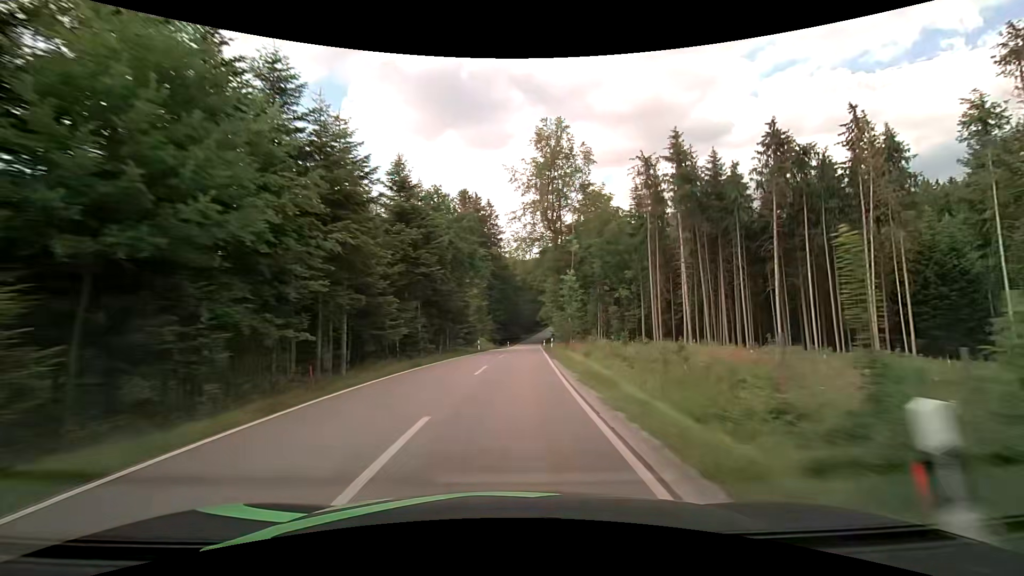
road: tertiary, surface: asphalt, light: Day
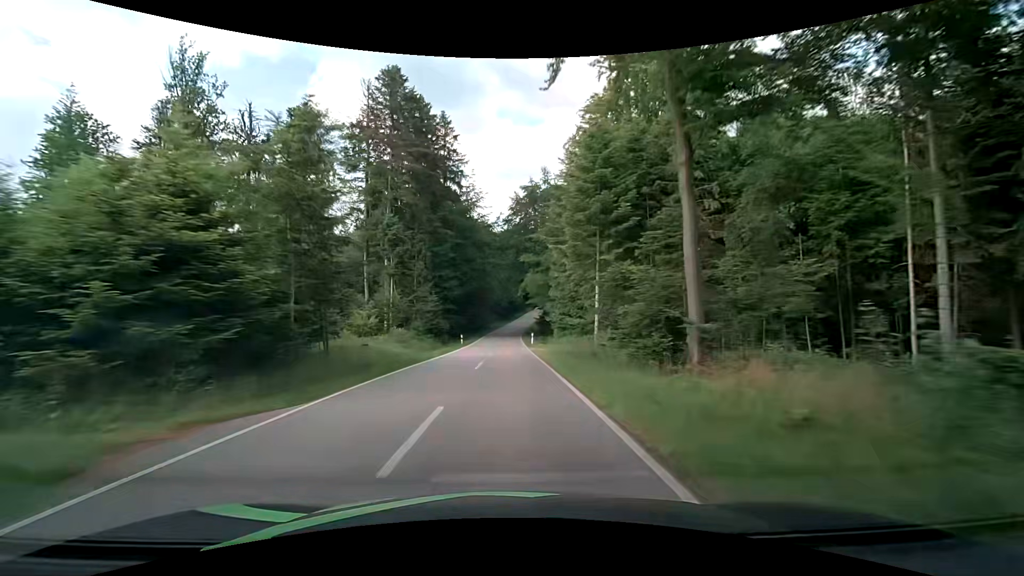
(+1.6, +47.0) m; +3°
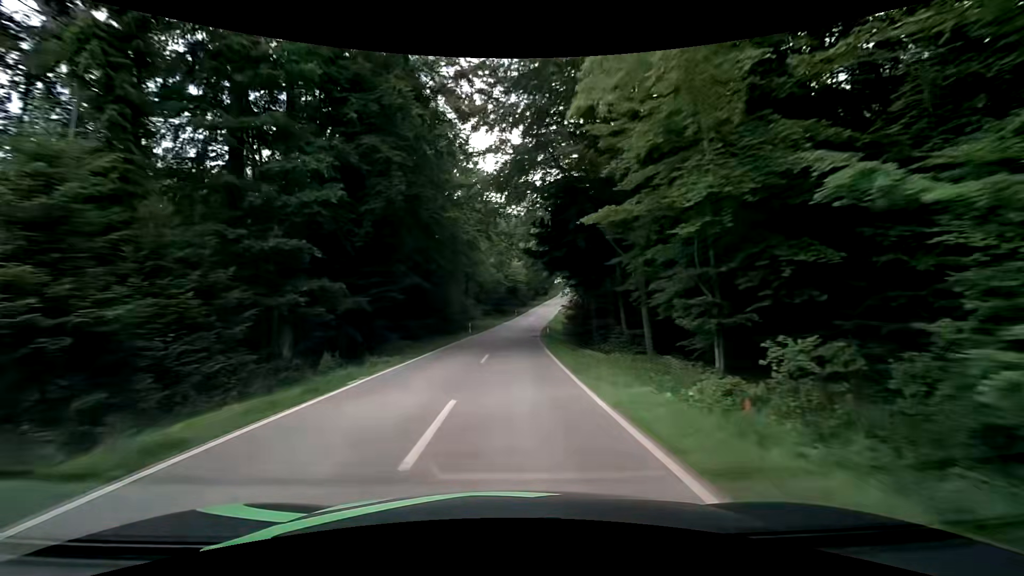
(0.0, +48.2) m; +1°
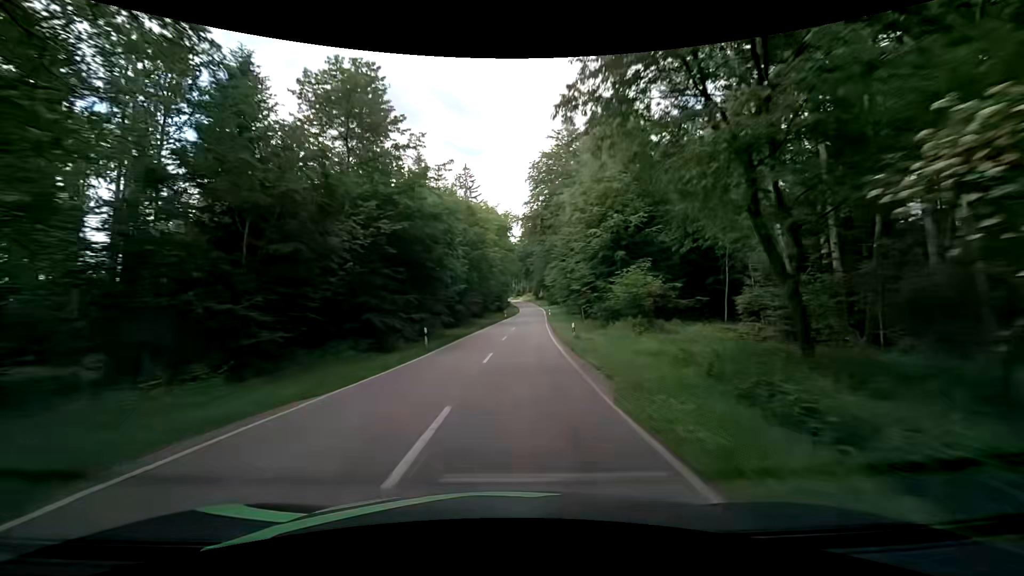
(+2.2, +60.3) m; +6°
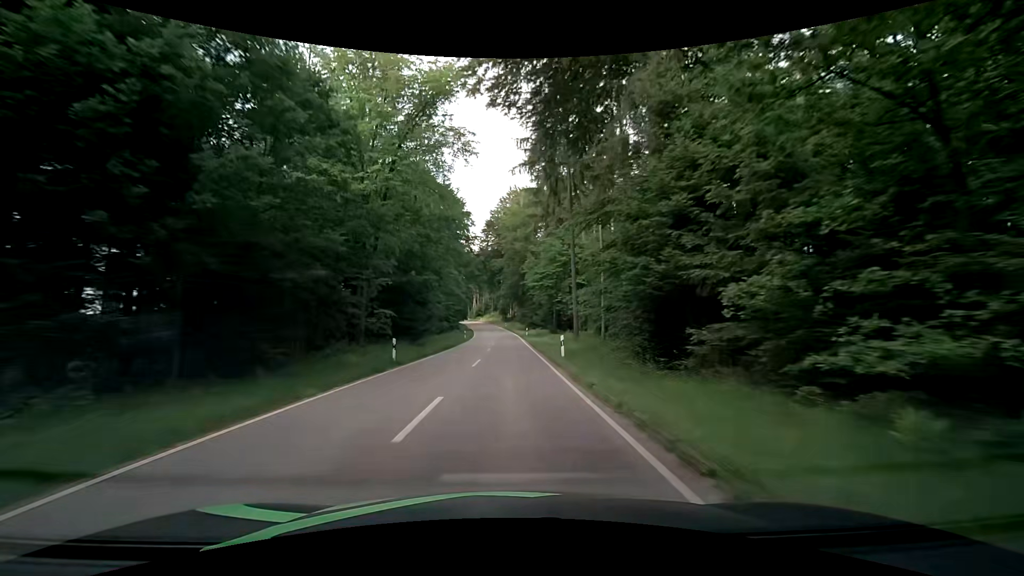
(+2.9, +58.3) m; +4°
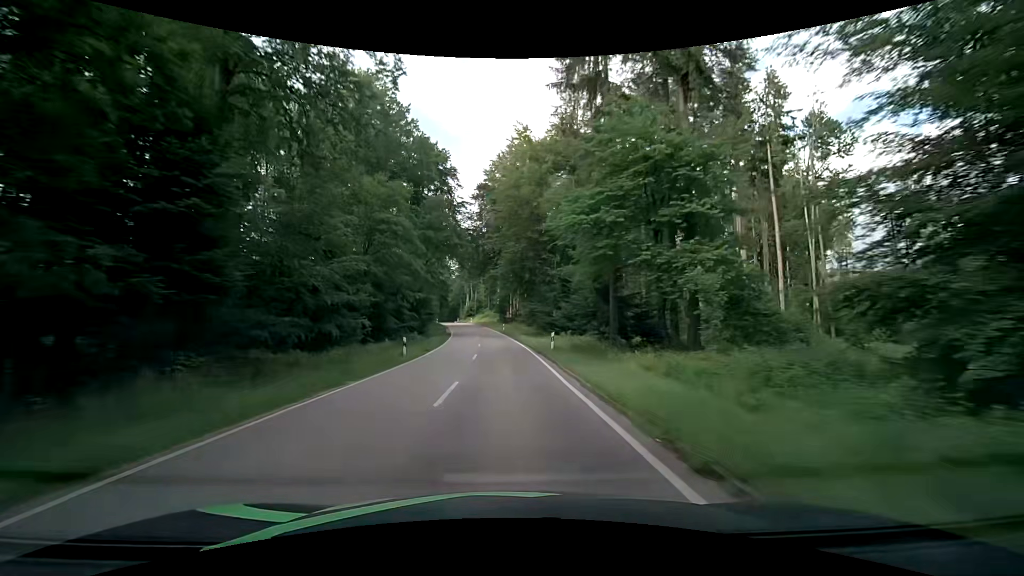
(0.0, +33.7) m; +1°
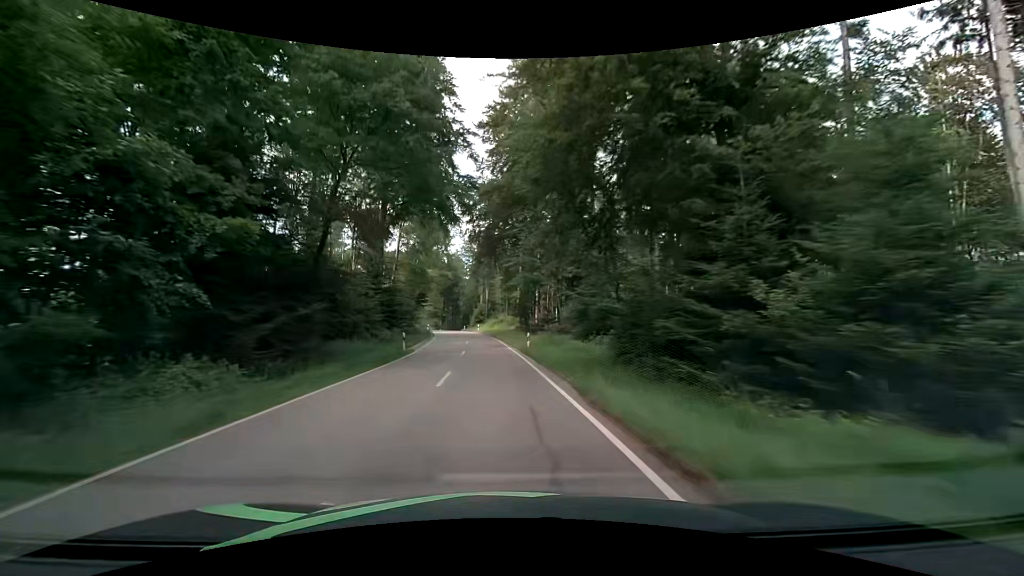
(-0.6, +33.0) m; -2°
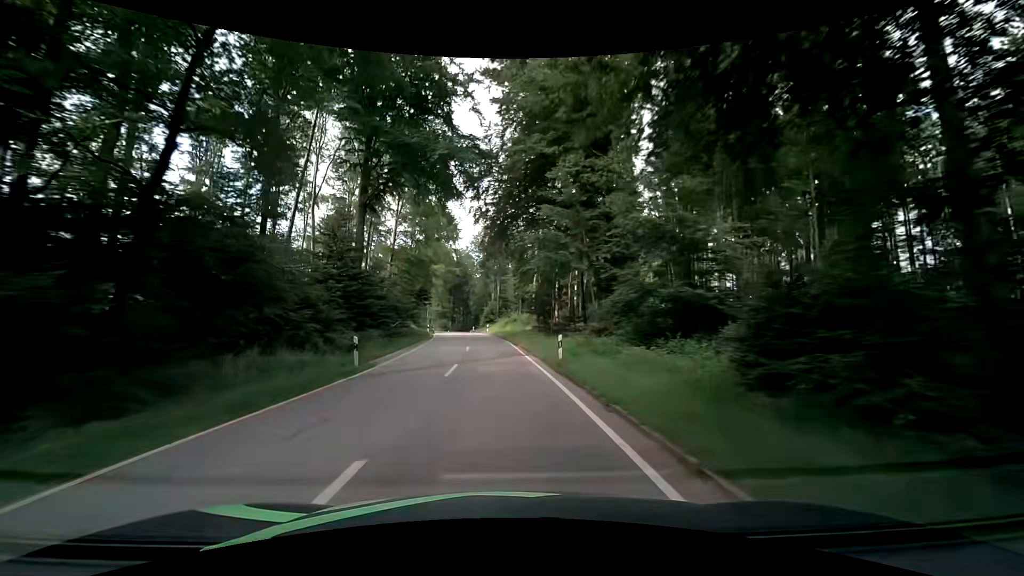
(-0.2, +10.9) m; -2°
(0, +10) (0, +20) (-1, +30) (-2, +40) (-3, +50) (-4, +60) (-5, +70) (-7, +80) (-8, +90) (-9, +100) m
